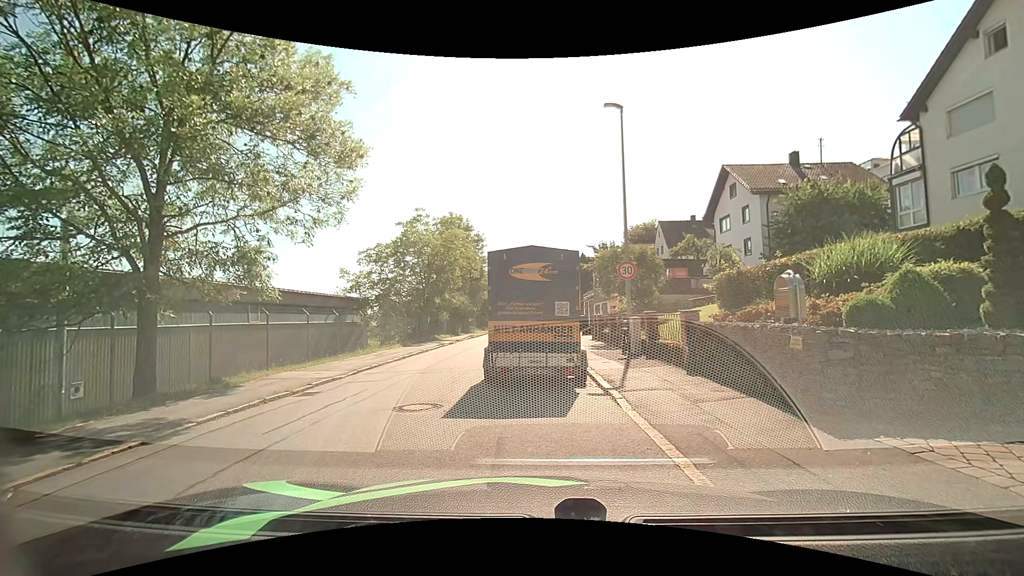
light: Day
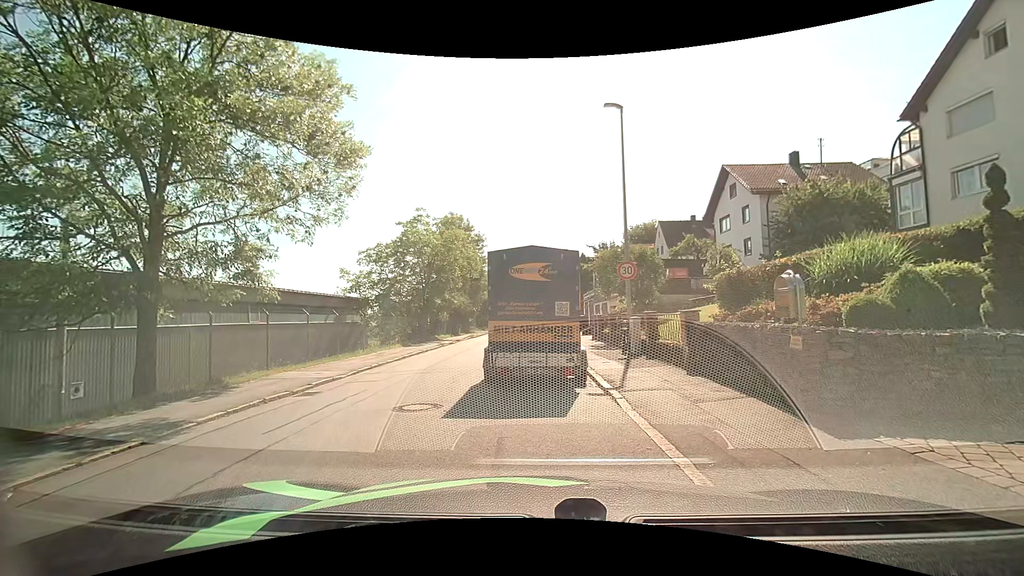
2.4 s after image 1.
(0.0, 0.0) m; 0°
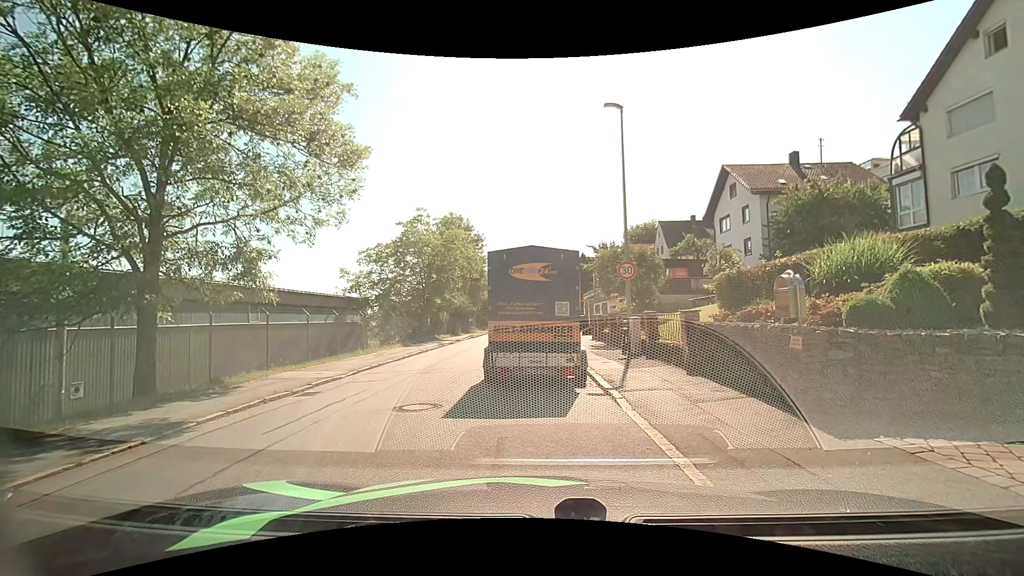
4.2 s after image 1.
(0.0, 0.0) m; 0°
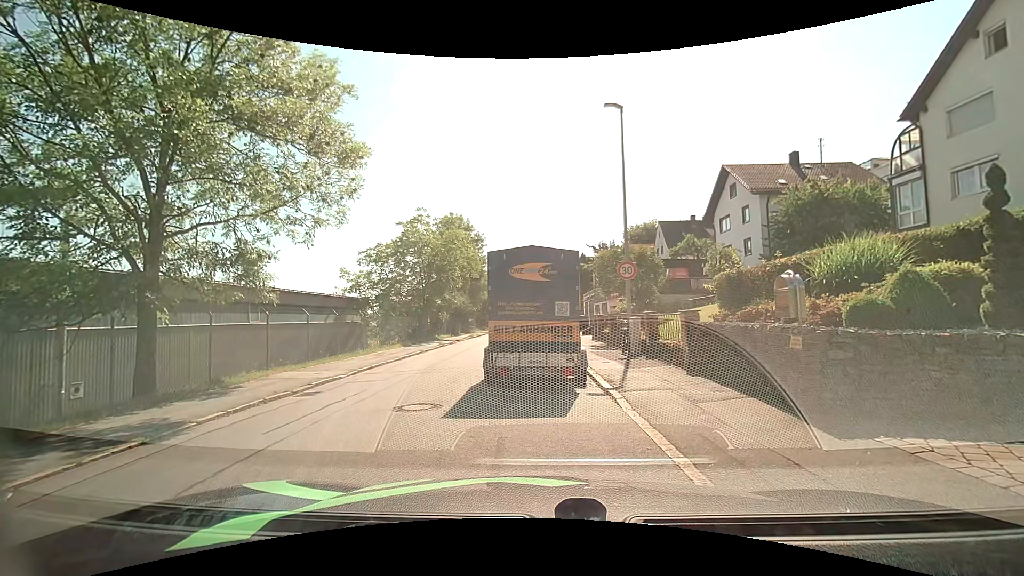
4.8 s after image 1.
(0.0, 0.0) m; 0°
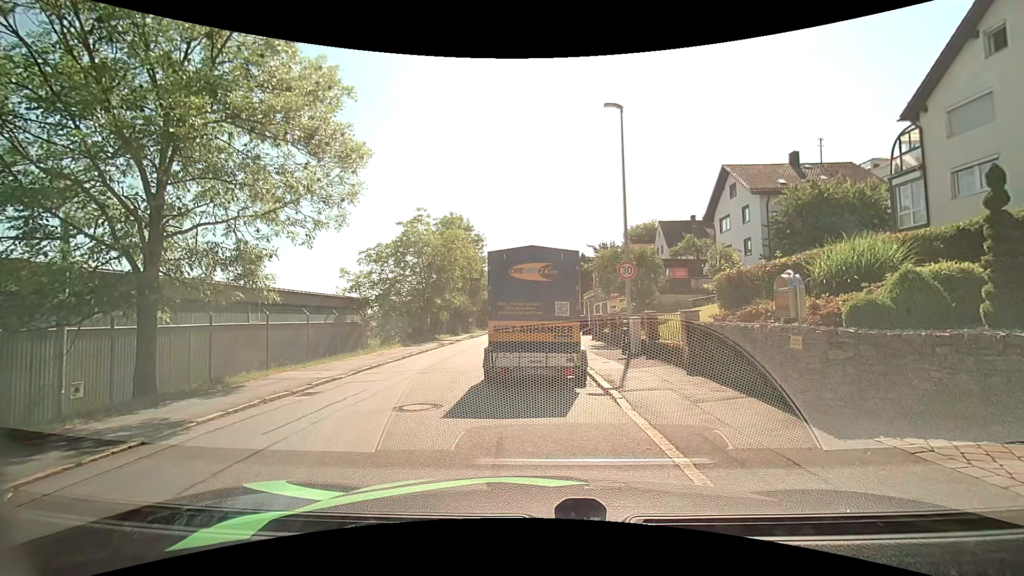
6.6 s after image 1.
(0.0, 0.0) m; 0°
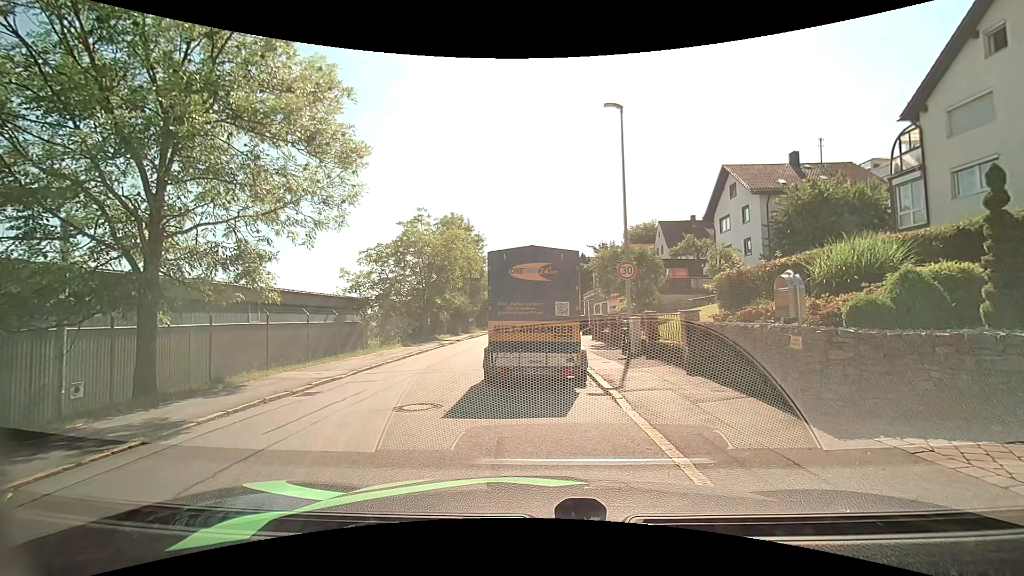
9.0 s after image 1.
(0.0, 0.0) m; 0°
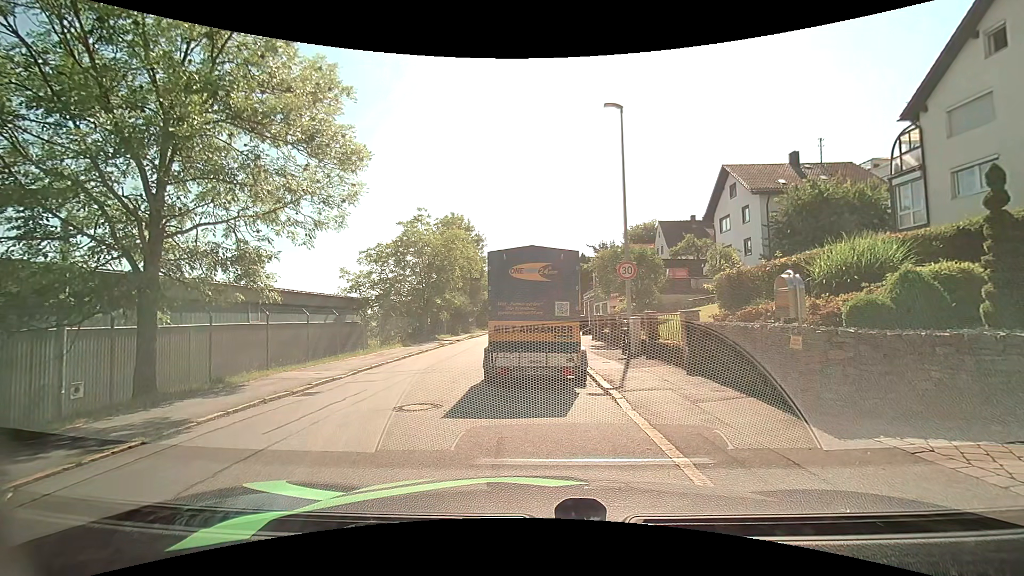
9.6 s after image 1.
(0.0, 0.0) m; 0°
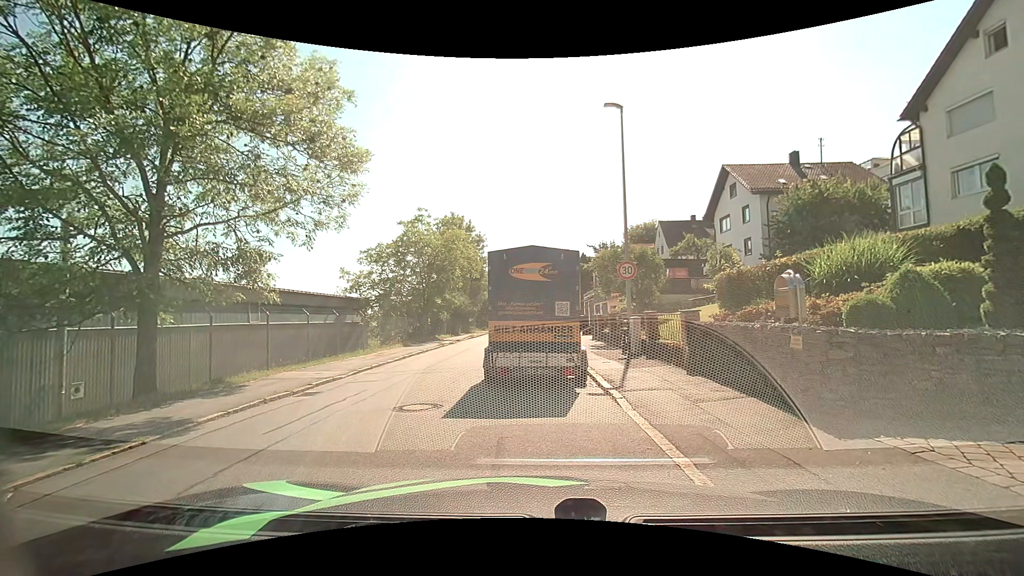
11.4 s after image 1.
(0.0, 0.0) m; 0°
(-2, +10) (-3, +20) (-3, +30) (-3, +40) (-4, +50) (-4, +60) (-5, +70) (-5, +80) (-5, +90) (-6, +100) m
